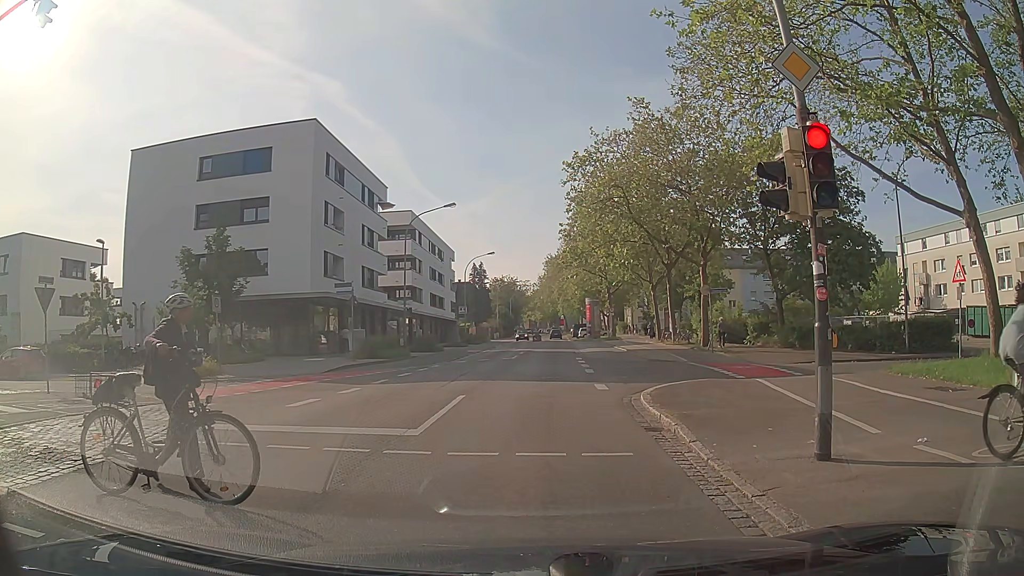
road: secondary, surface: asphalt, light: Day
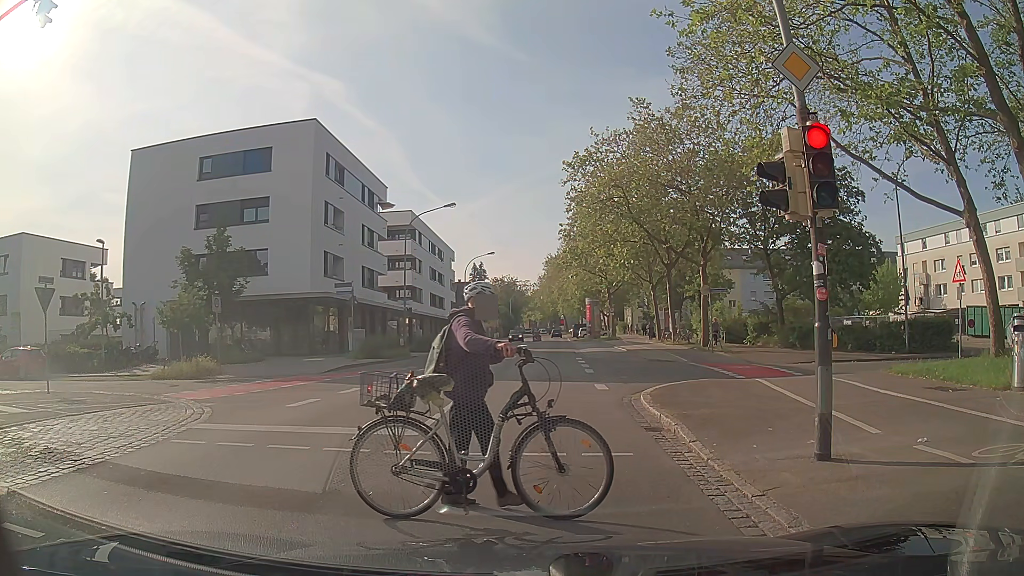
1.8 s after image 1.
(0.0, 0.0) m; 0°
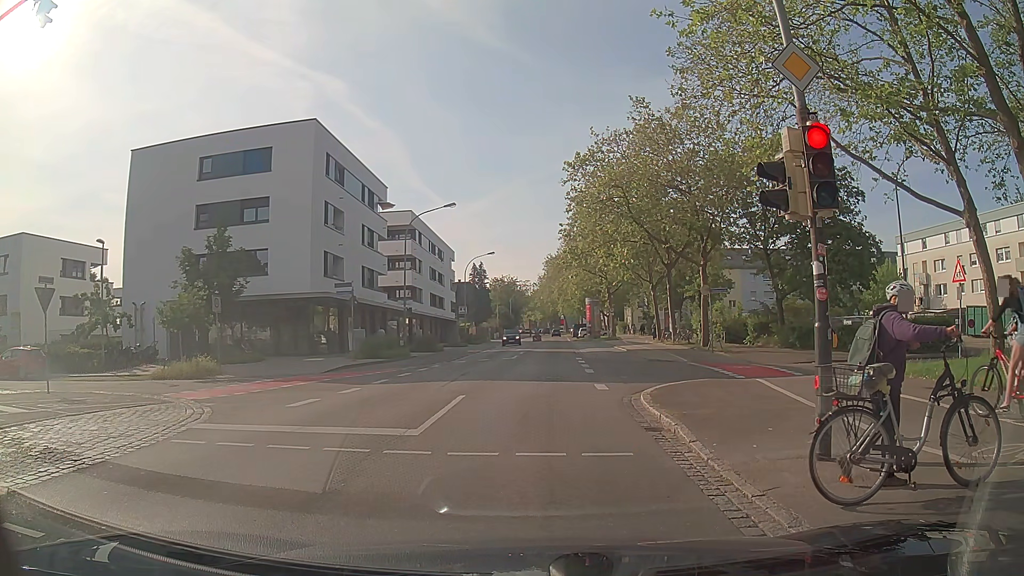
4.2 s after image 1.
(0.0, 0.0) m; 0°
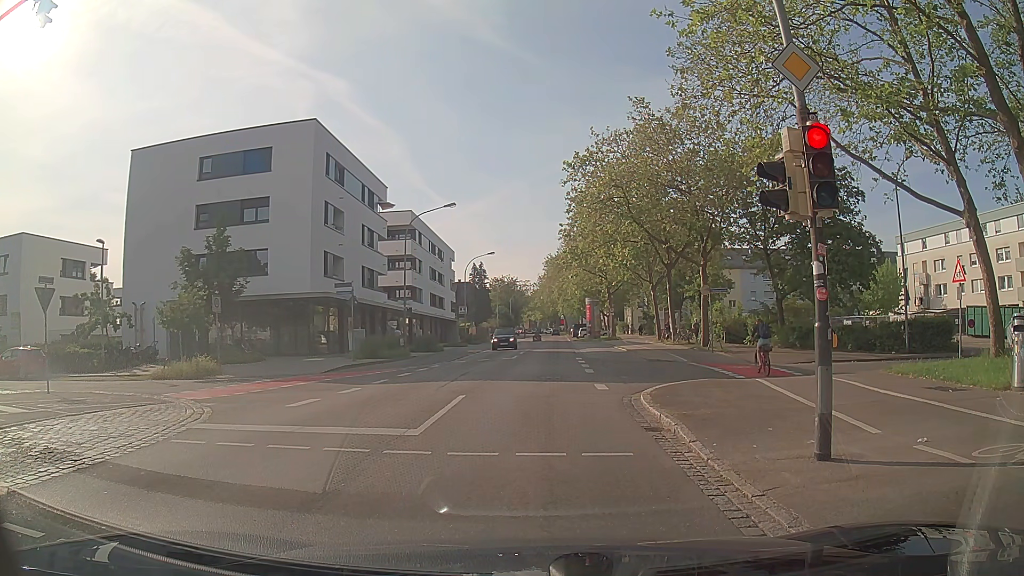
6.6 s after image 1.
(0.0, 0.0) m; 0°
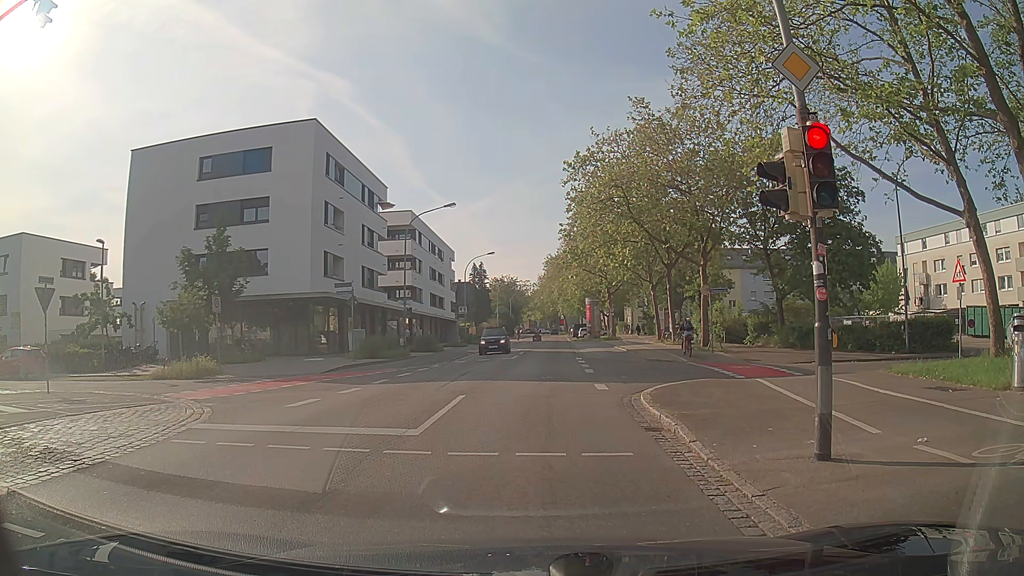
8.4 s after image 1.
(0.0, 0.0) m; 0°
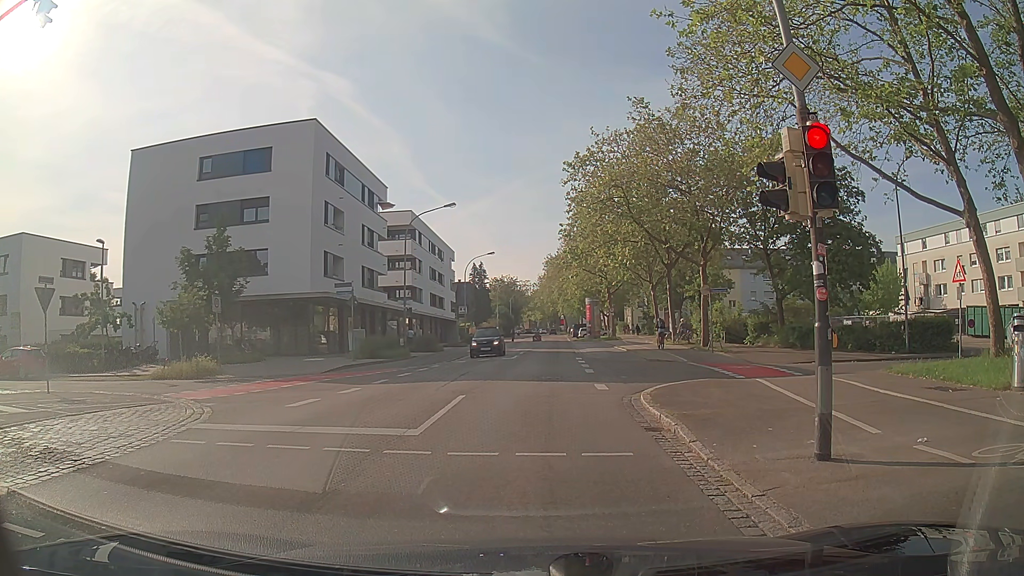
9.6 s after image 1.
(0.0, 0.0) m; 0°
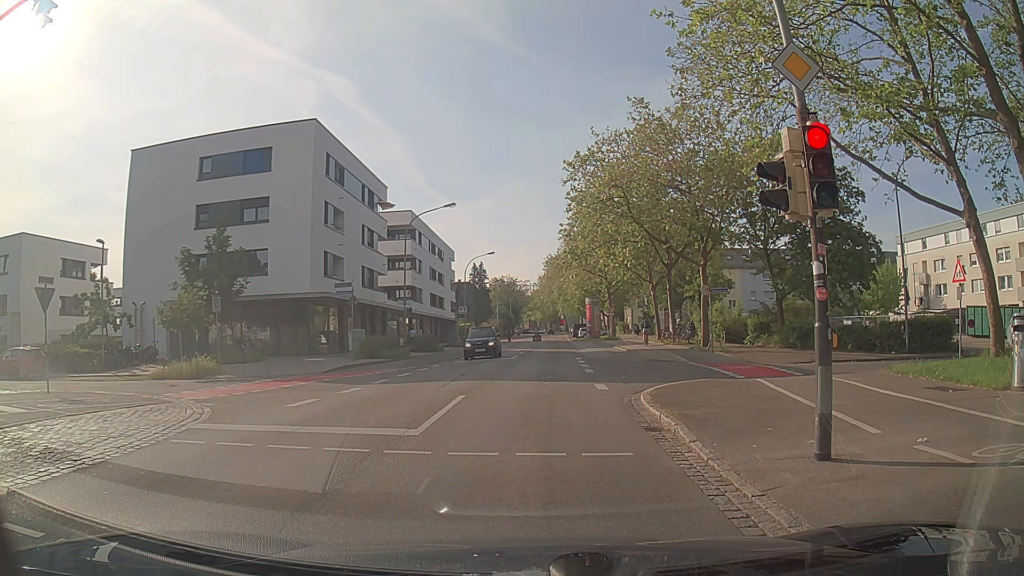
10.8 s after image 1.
(0.0, 0.0) m; 0°
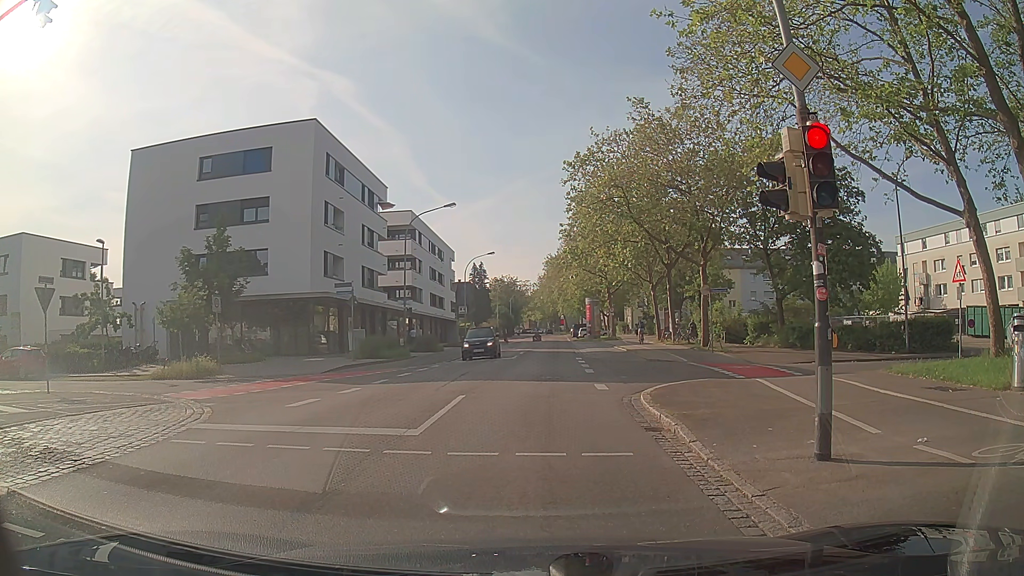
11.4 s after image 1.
(0.0, 0.0) m; 0°
